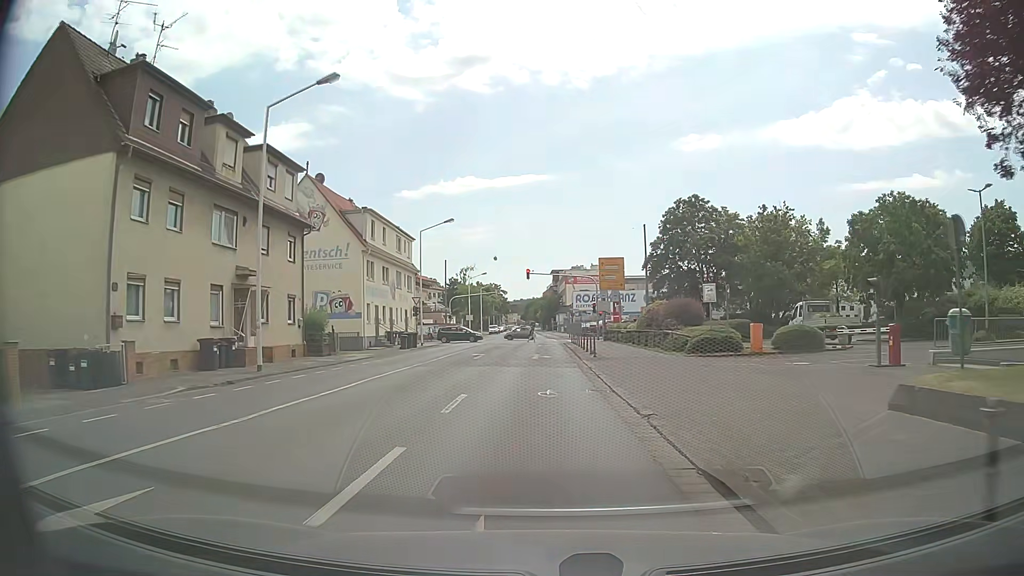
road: secondary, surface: asphalt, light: Day
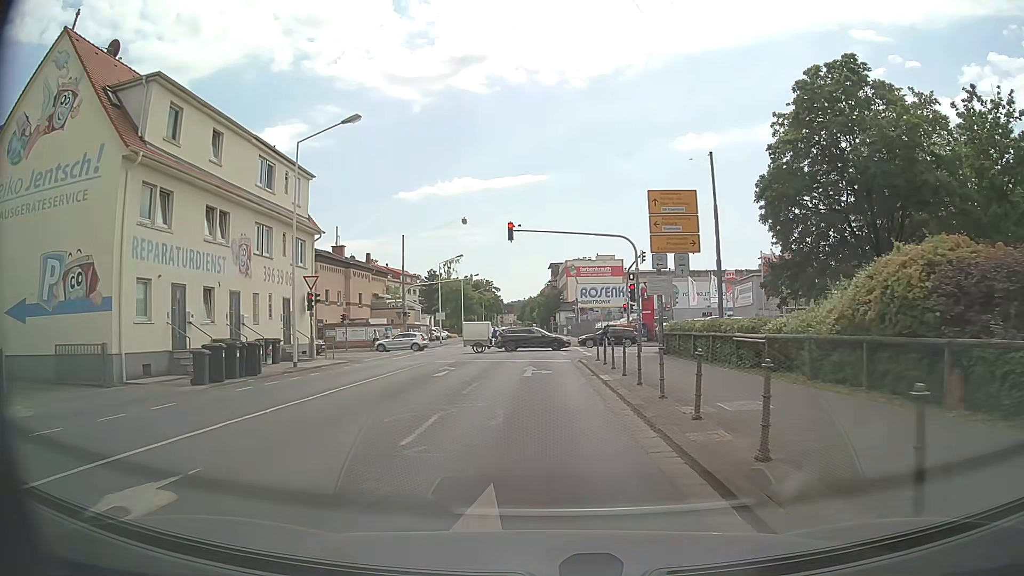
(0.0, +26.7) m; 0°
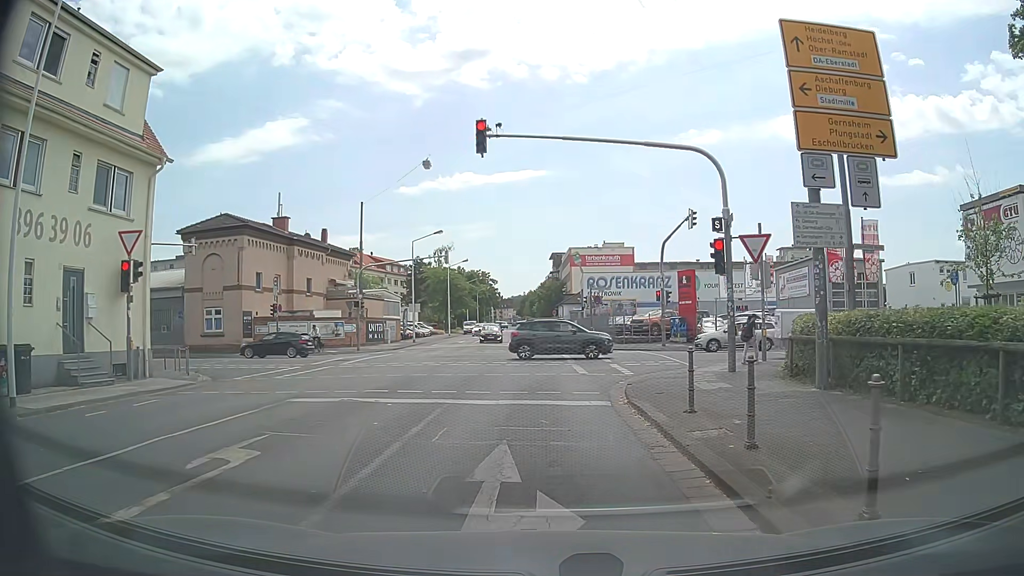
(0.0, +15.6) m; 0°
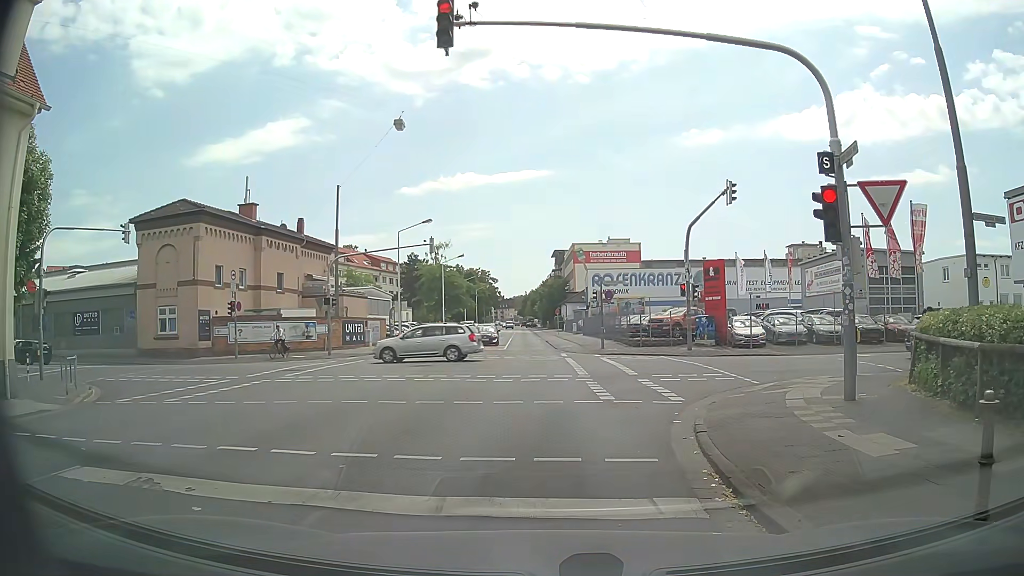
(0.0, +6.3) m; -1°
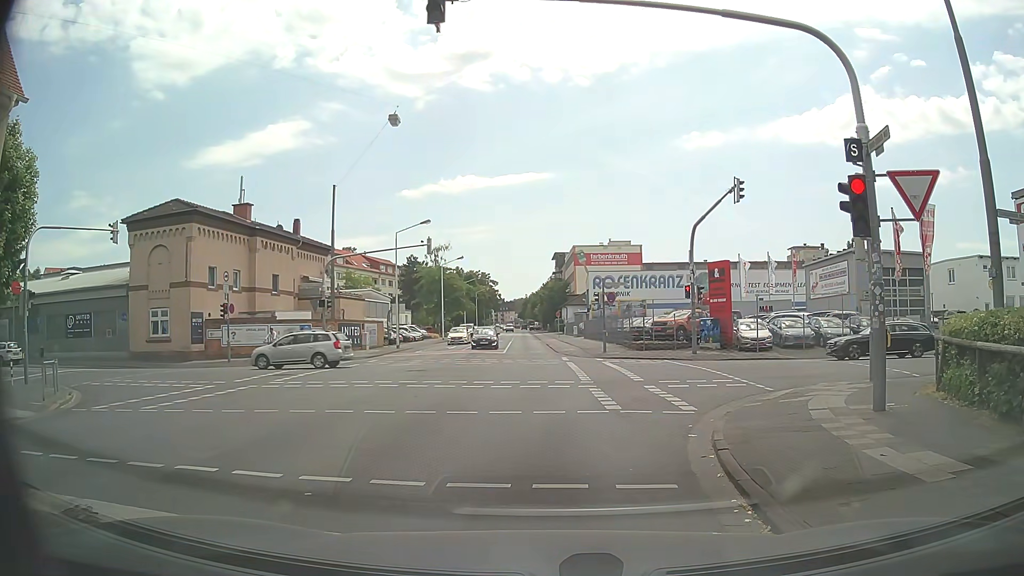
(0.0, +0.9) m; -2°
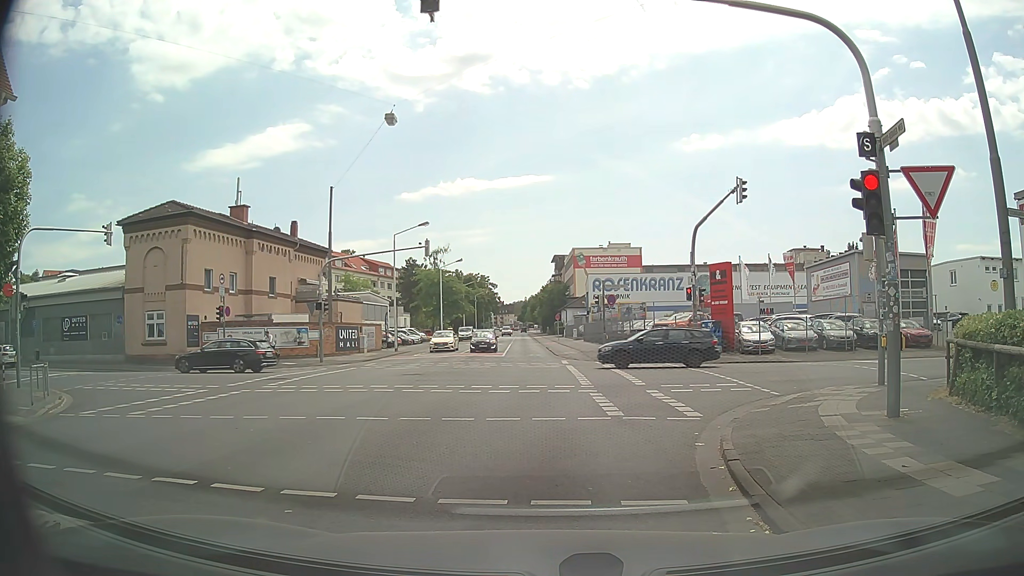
(0.0, +0.5) m; 0°
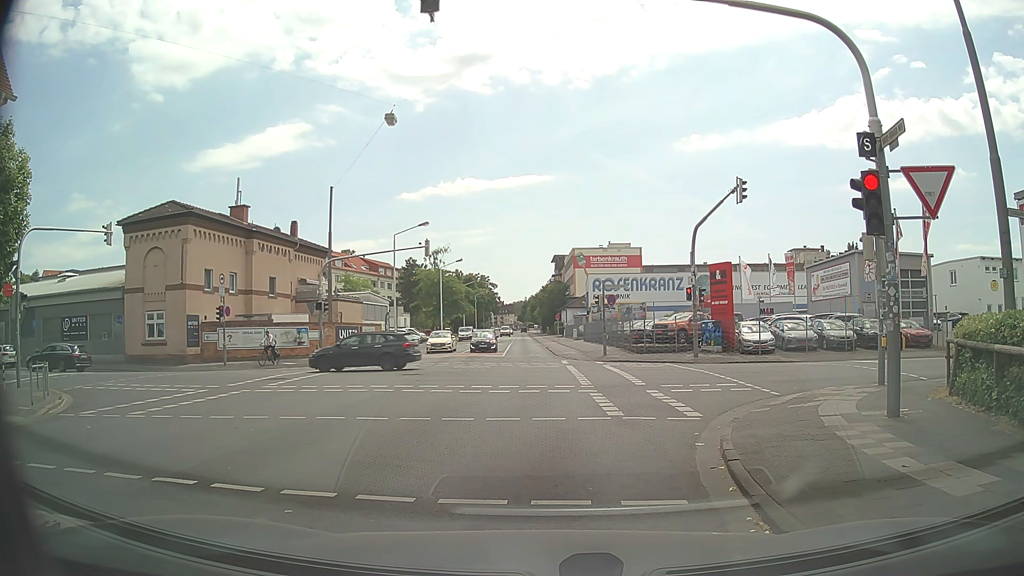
(0.0, 0.0) m; 0°
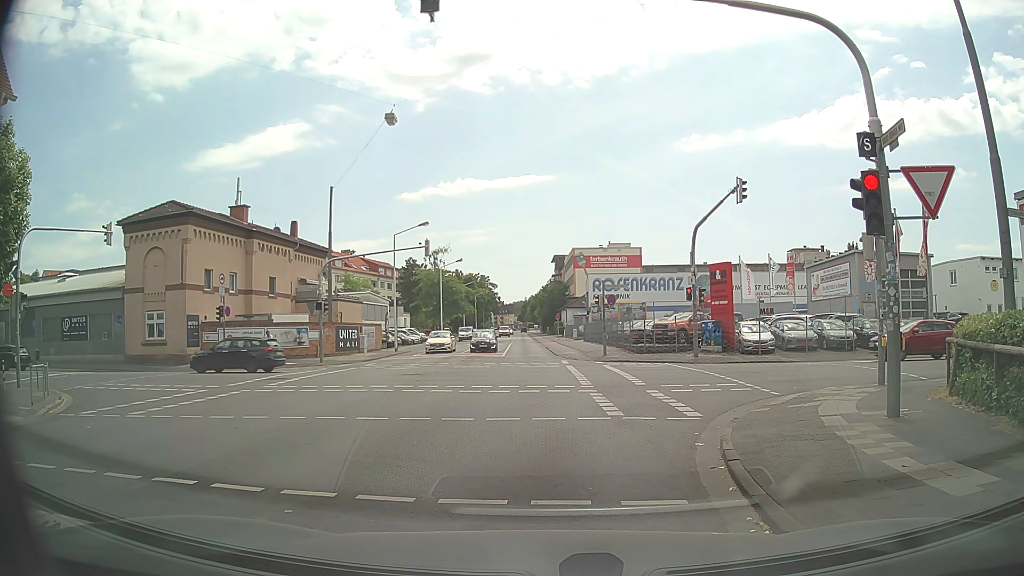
(0.0, 0.0) m; 0°
(0, +10) (+1, +20) (+1, +30) (+2, +40) (+2, +50) (+2, +60) (+2, +70) (+3, +80) (+3, +90) (+3, +100) m
